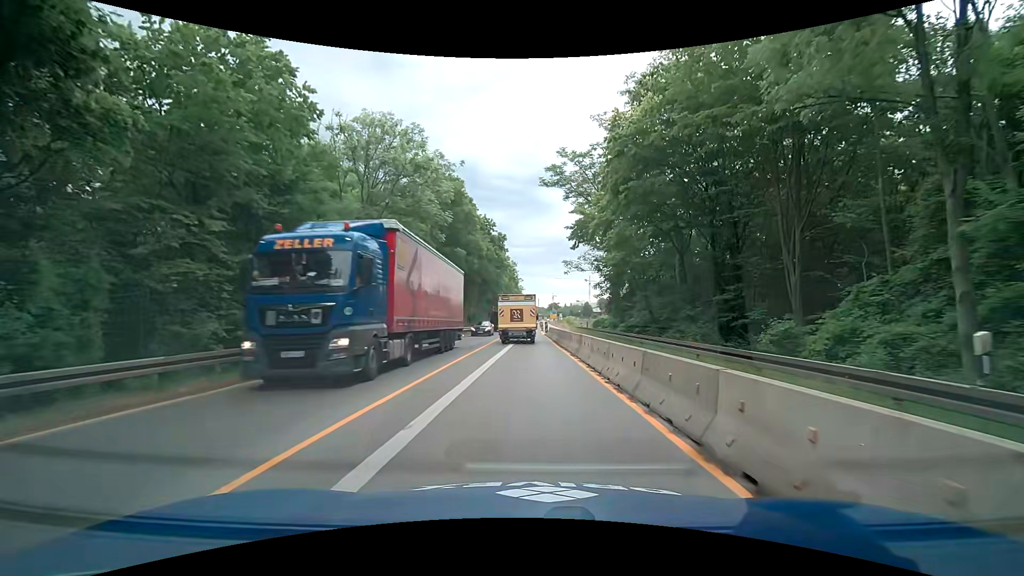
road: trunk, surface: asphalt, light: Day
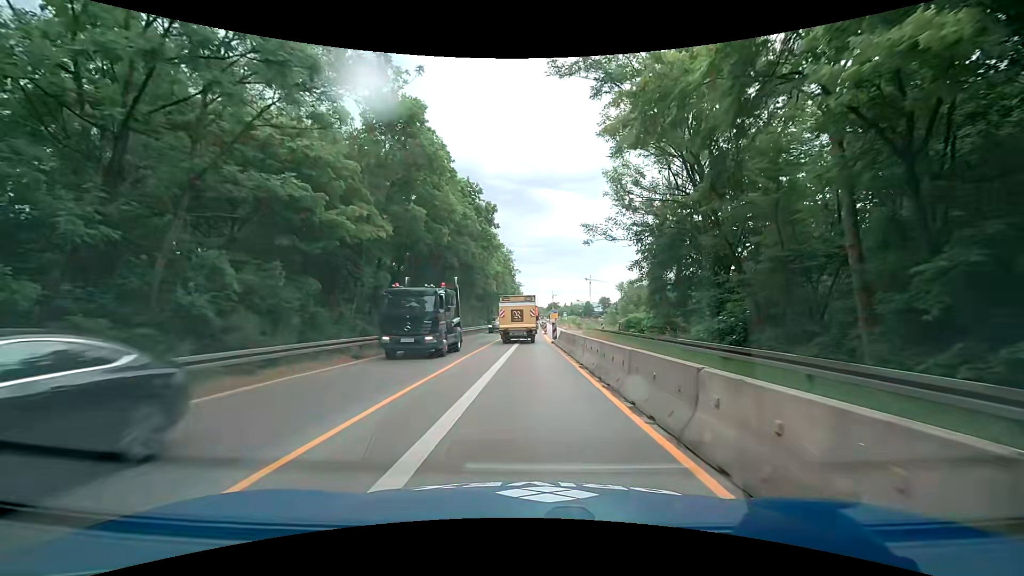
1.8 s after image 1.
(-0.1, +17.5) m; 0°
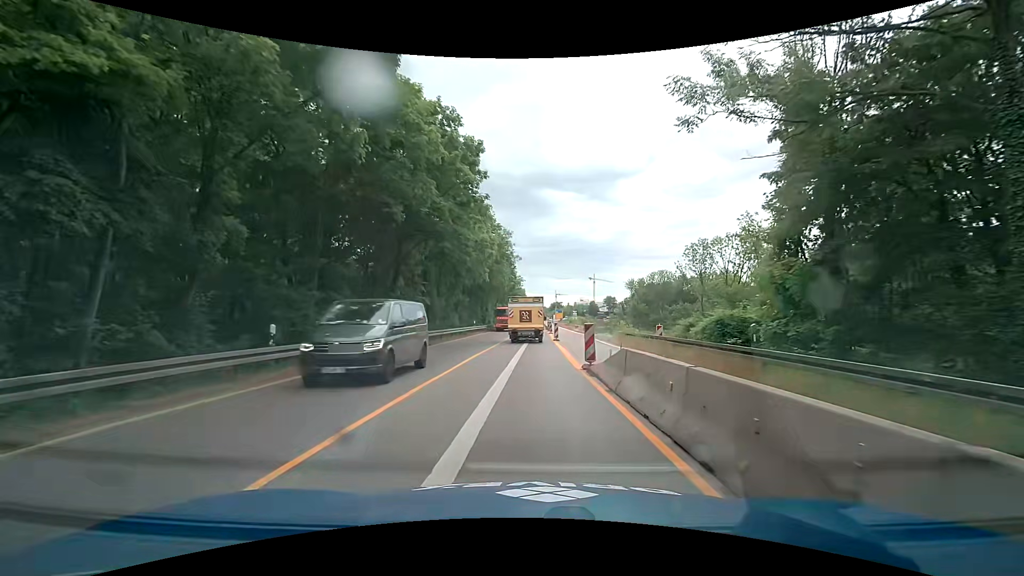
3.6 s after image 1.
(-0.1, +17.4) m; -1°
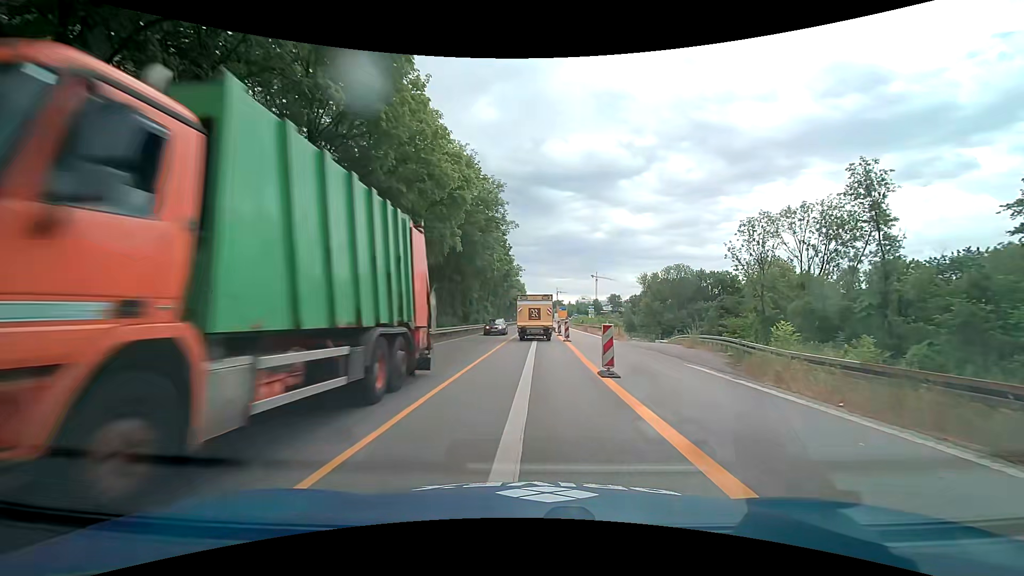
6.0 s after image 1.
(+0.1, +23.0) m; 0°
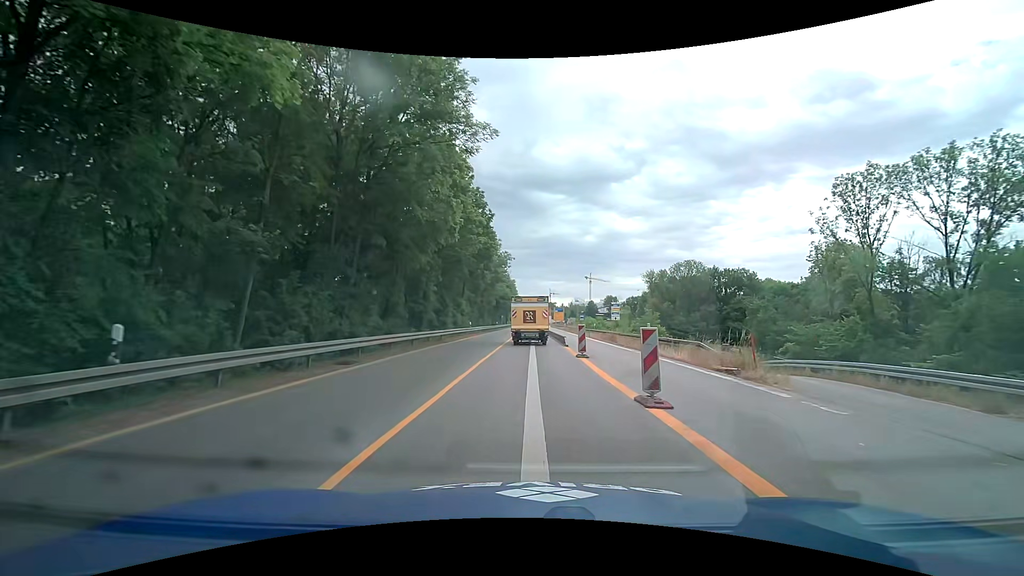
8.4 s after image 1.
(+0.2, +22.9) m; +1°
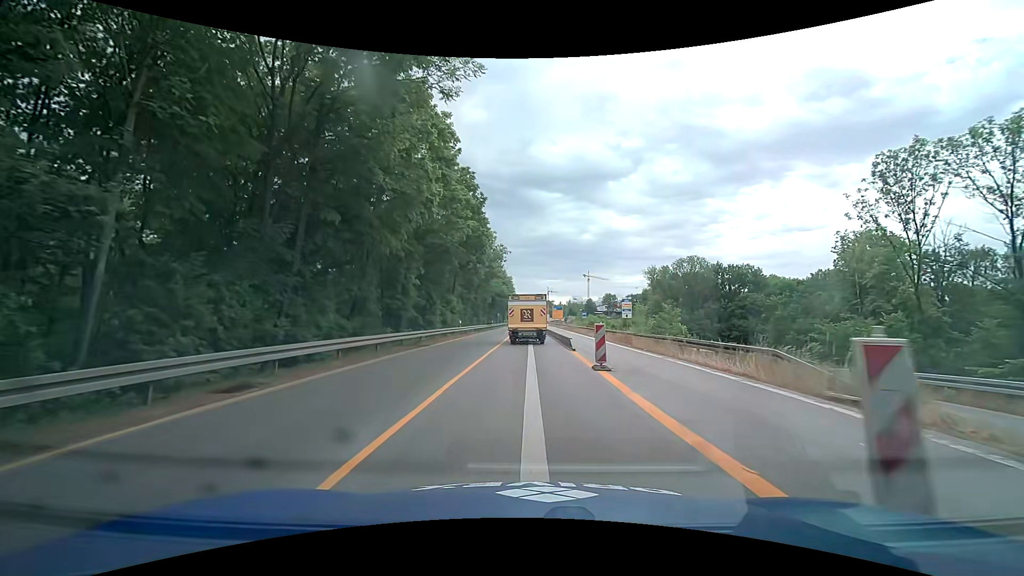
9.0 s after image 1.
(0.0, +5.7) m; 0°
(0, +10) (0, +20) (0, +30) (0, +40) (0, +50) (0, +60) (0, +70) (0, +80) (0, +90) (0, +100) m
